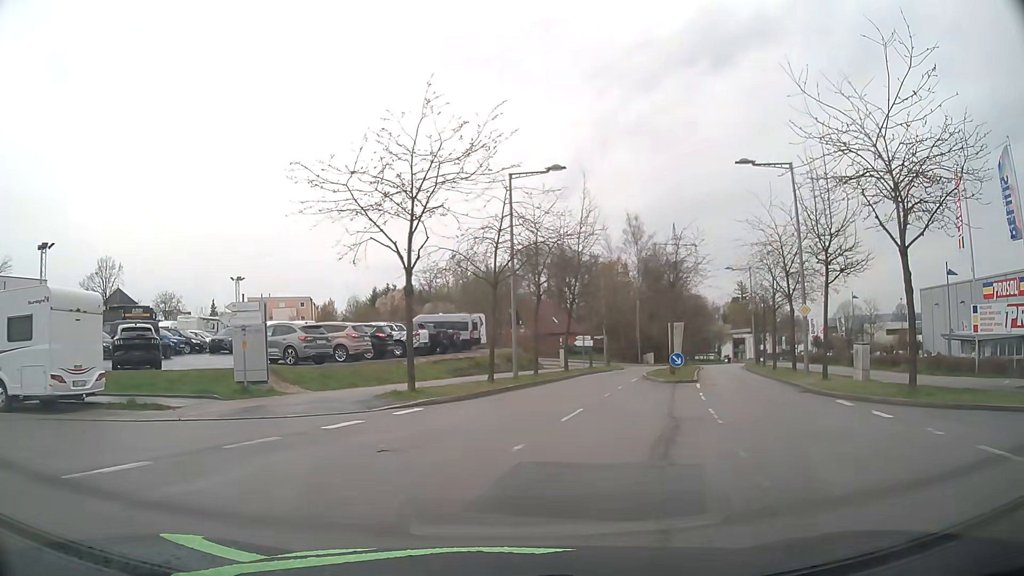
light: Day
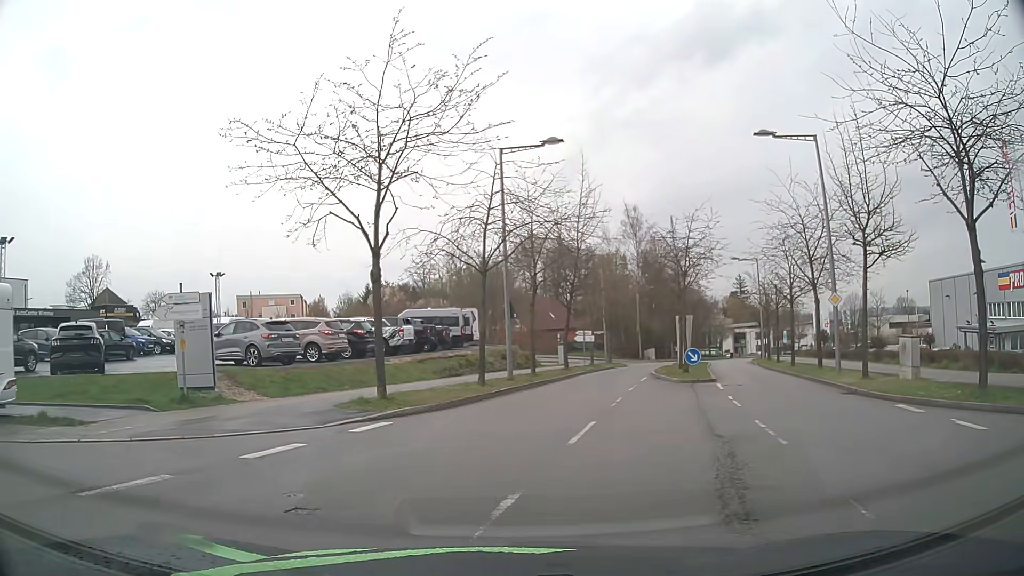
(+0.1, +3.4) m; 0°
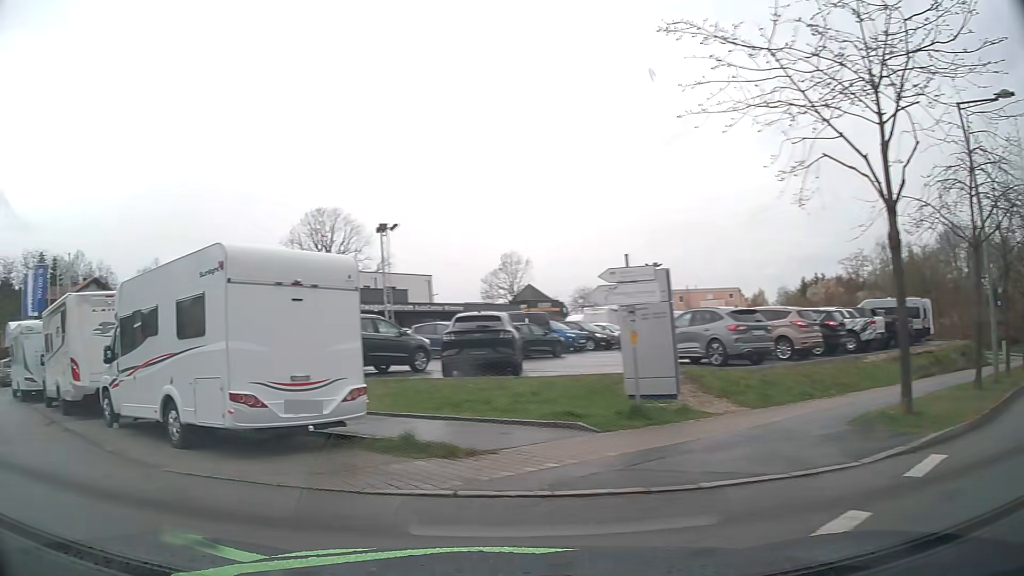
(-1.3, +4.5) m; -36°
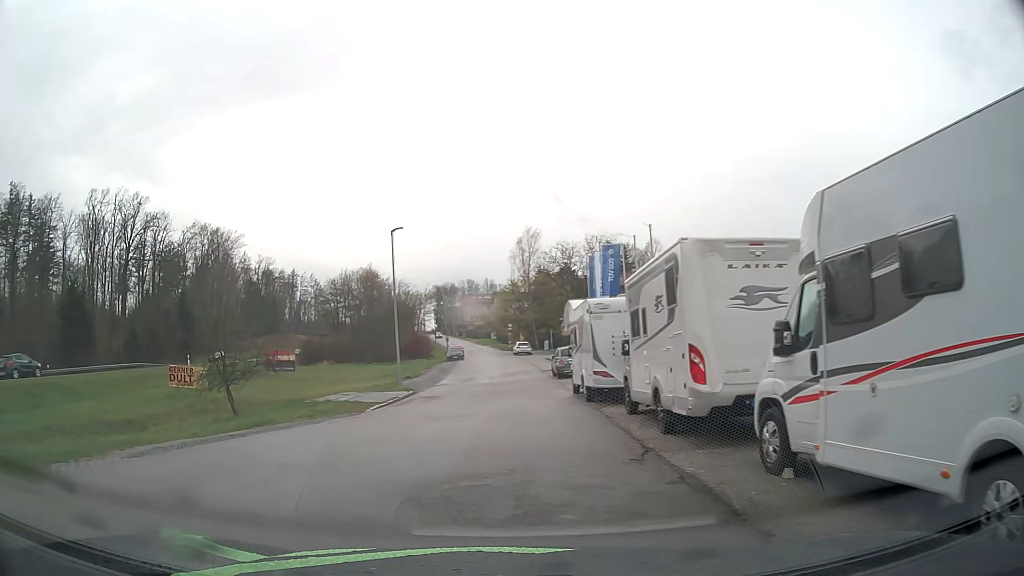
(-3.4, +5.9) m; -51°
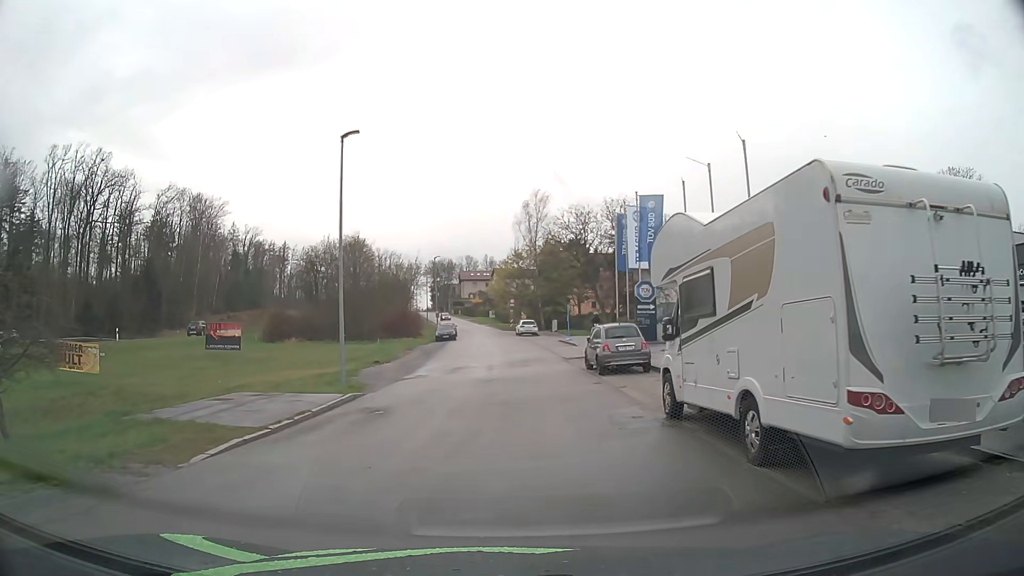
(-0.5, +12.8) m; 0°
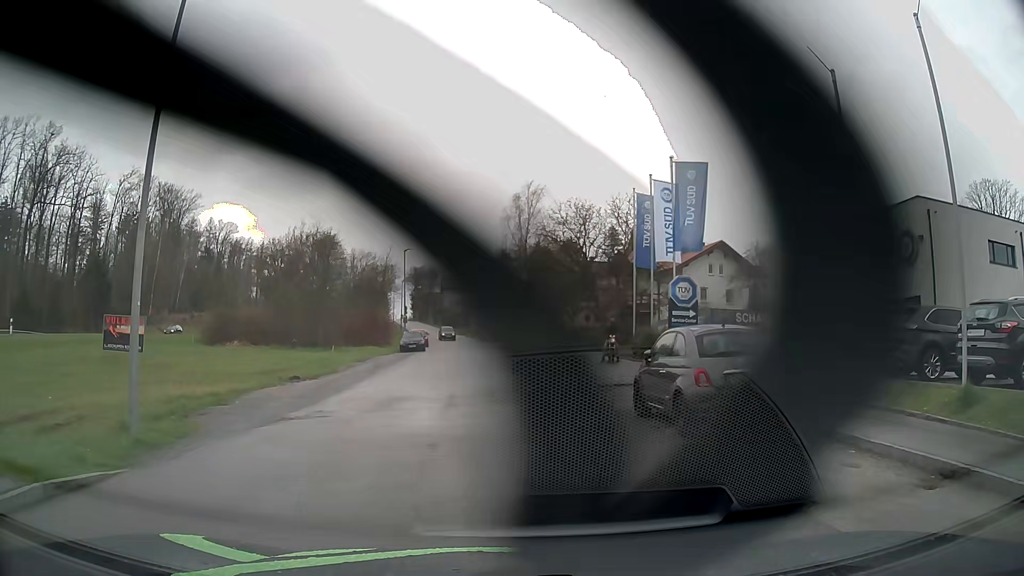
(+0.1, +11.2) m; +1°
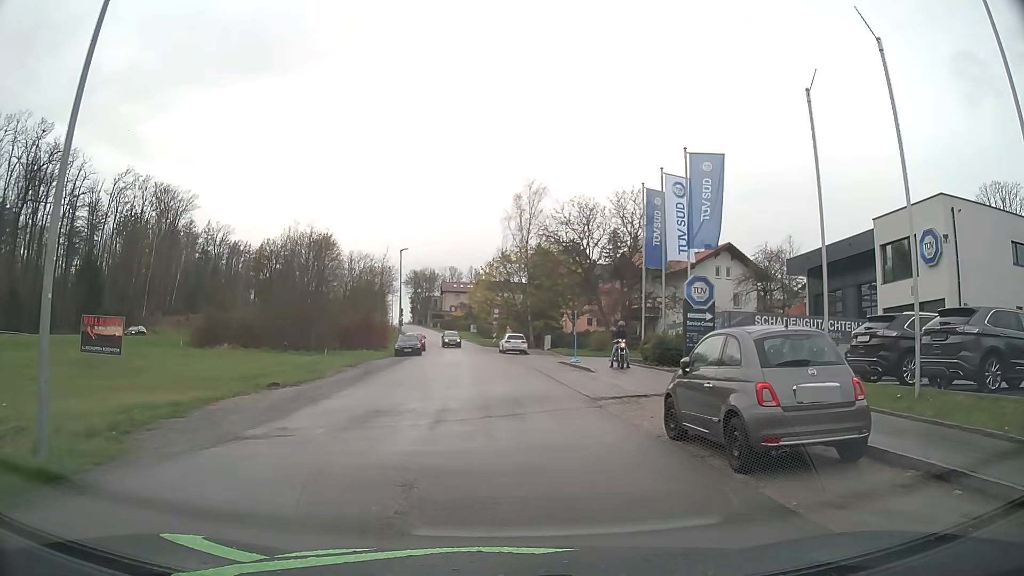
(0.0, +2.2) m; 0°
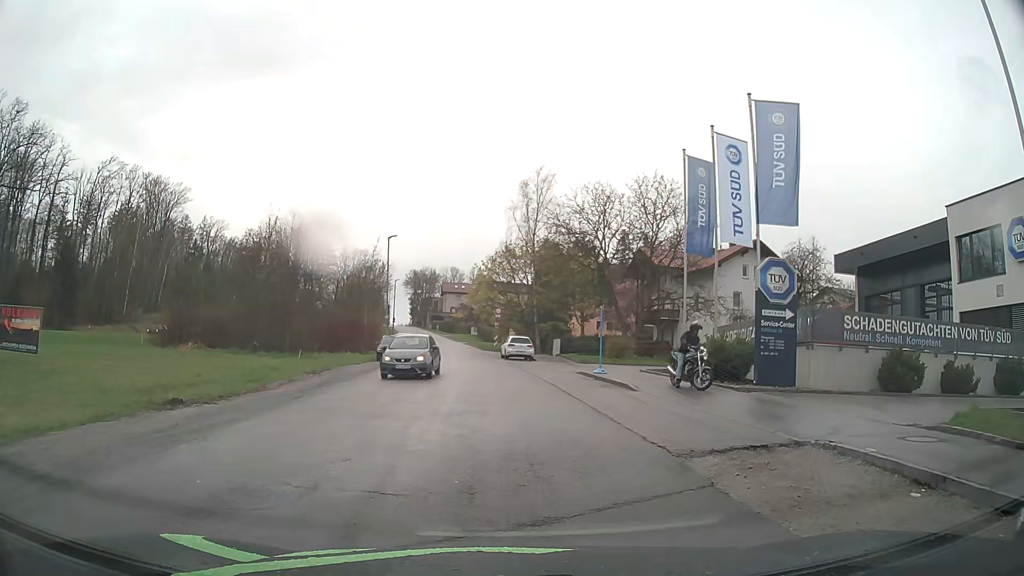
(0.0, +7.1) m; -1°
